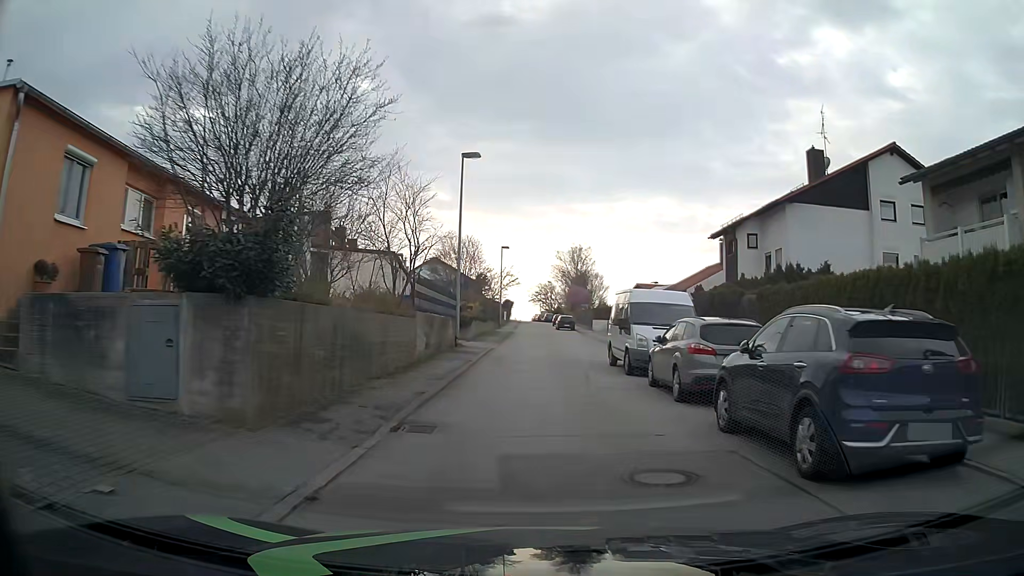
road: residential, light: Day
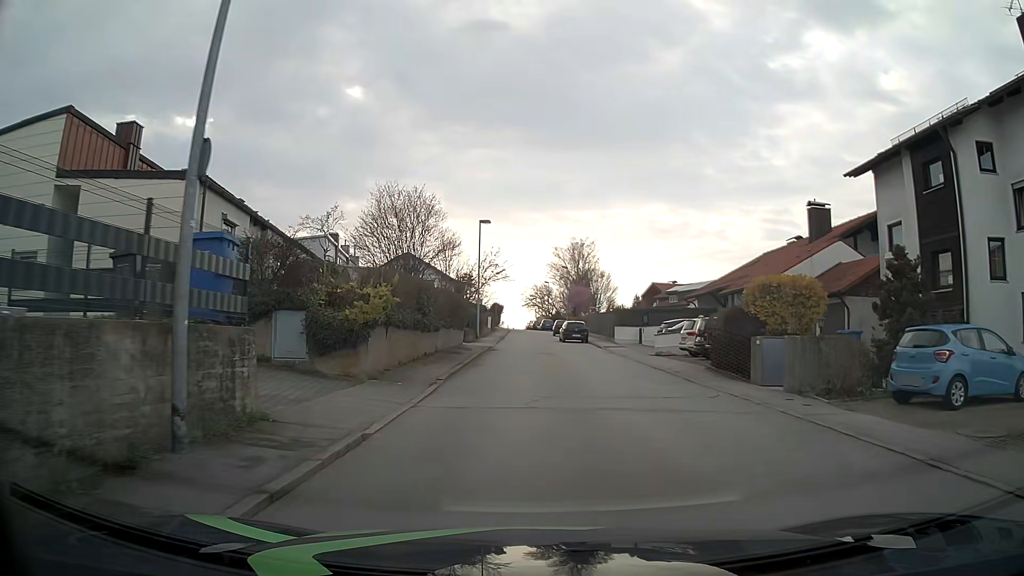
(+0.1, +21.7) m; 0°
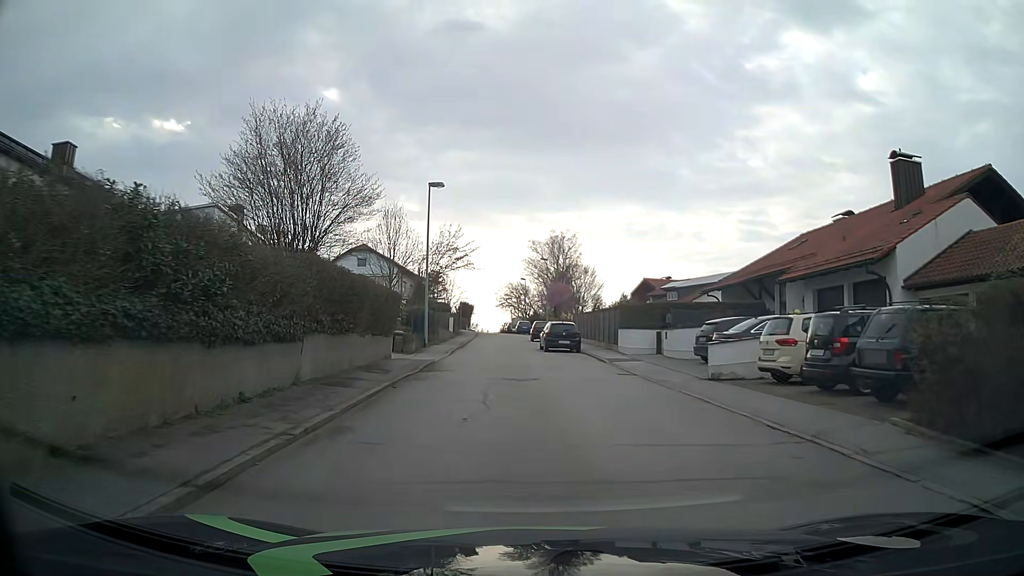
(+0.3, +13.1) m; +2°
